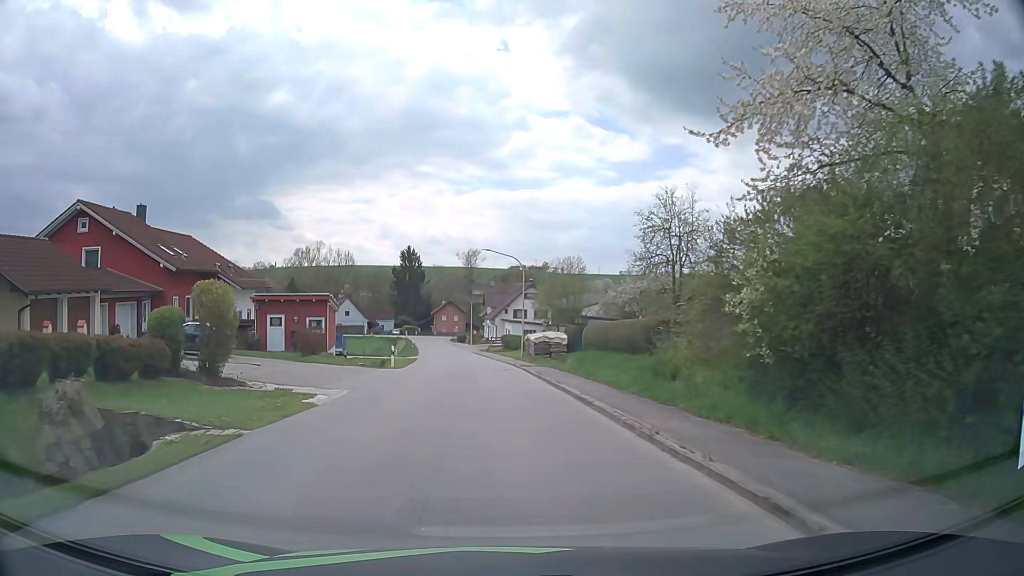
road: tertiary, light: Day
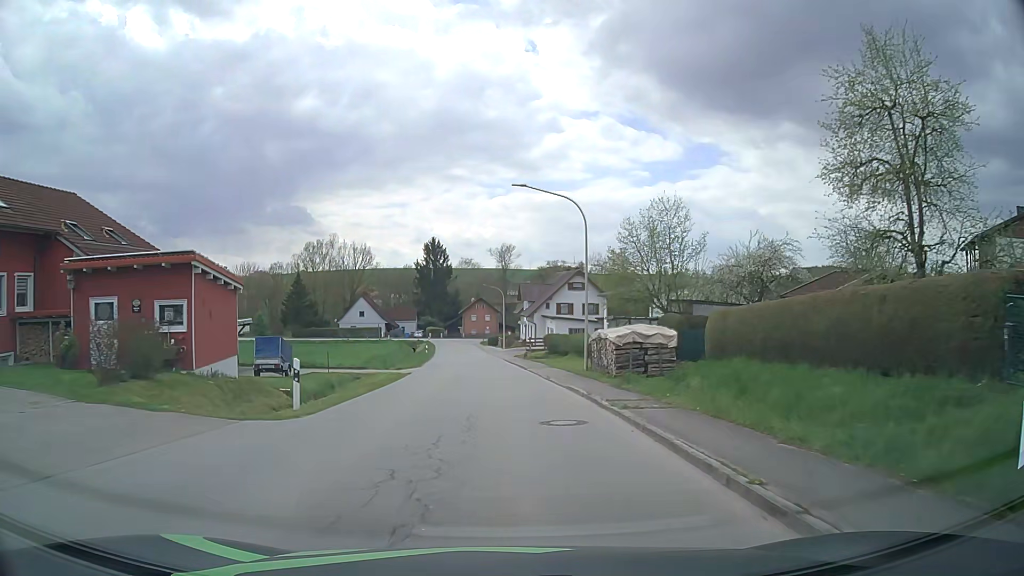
(-0.5, +19.9) m; -3°
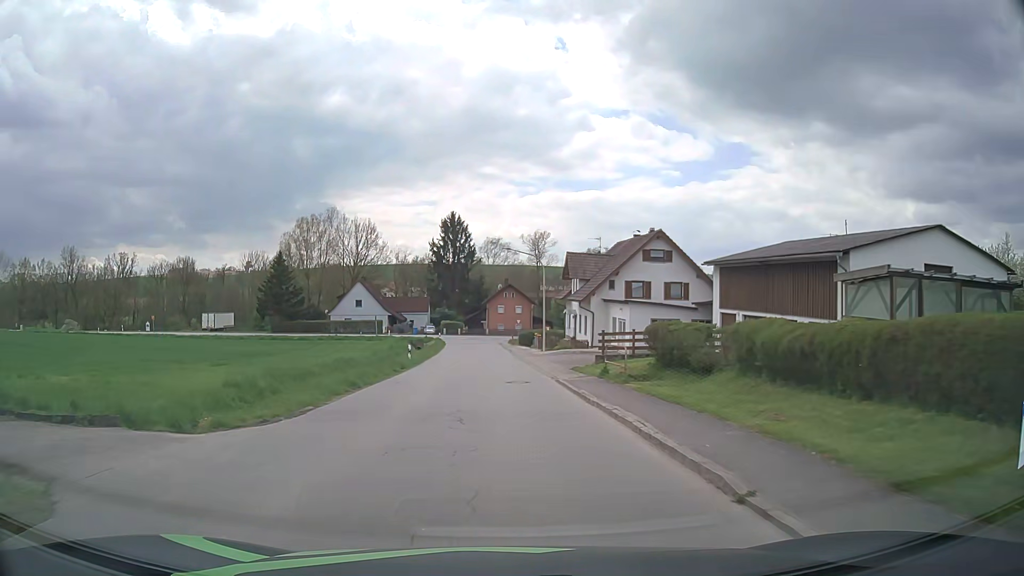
(-0.7, +27.7) m; -3°
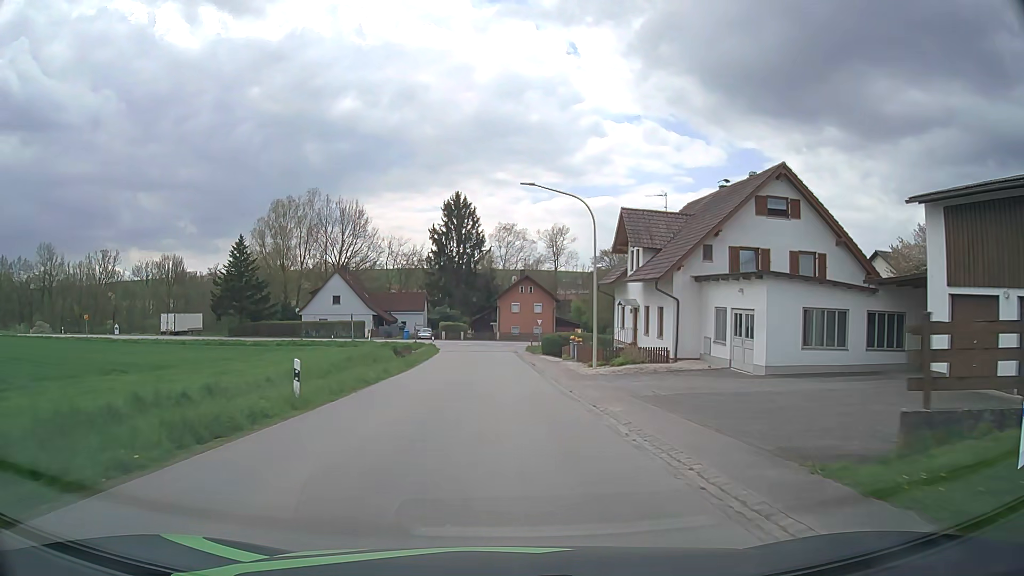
(-0.2, +21.3) m; -1°
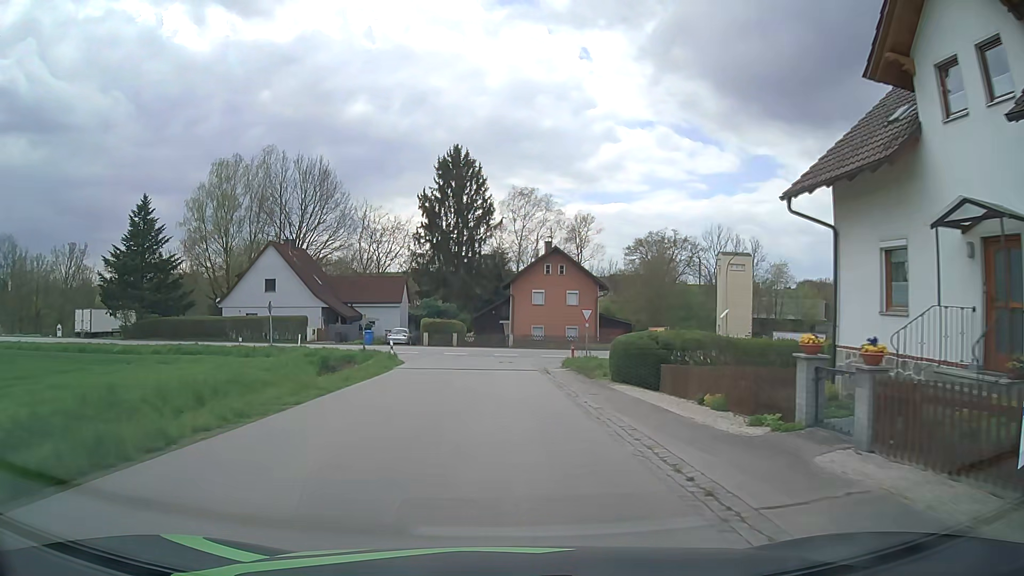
(-0.3, +27.4) m; -2°
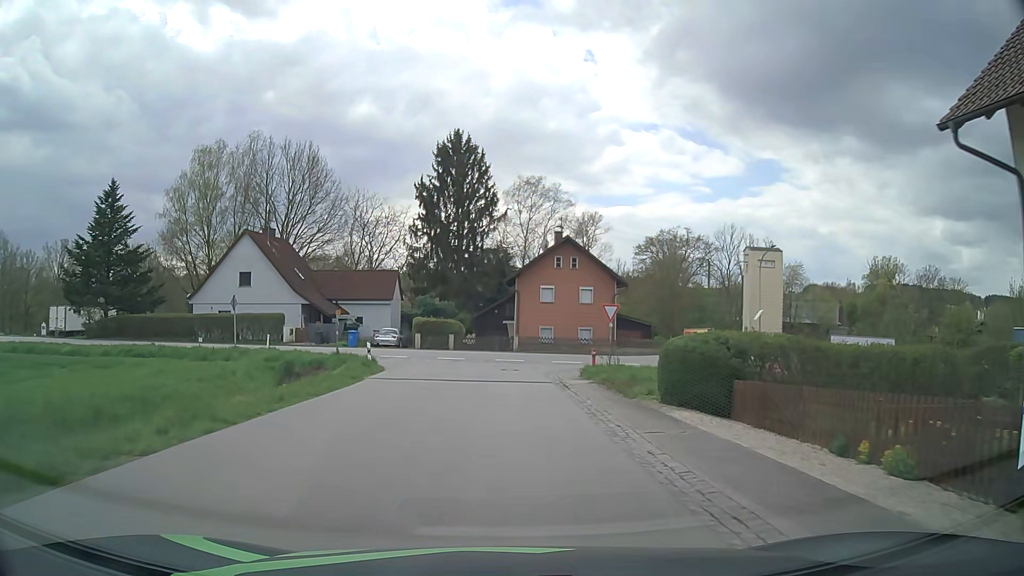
(0.0, +6.3) m; 0°
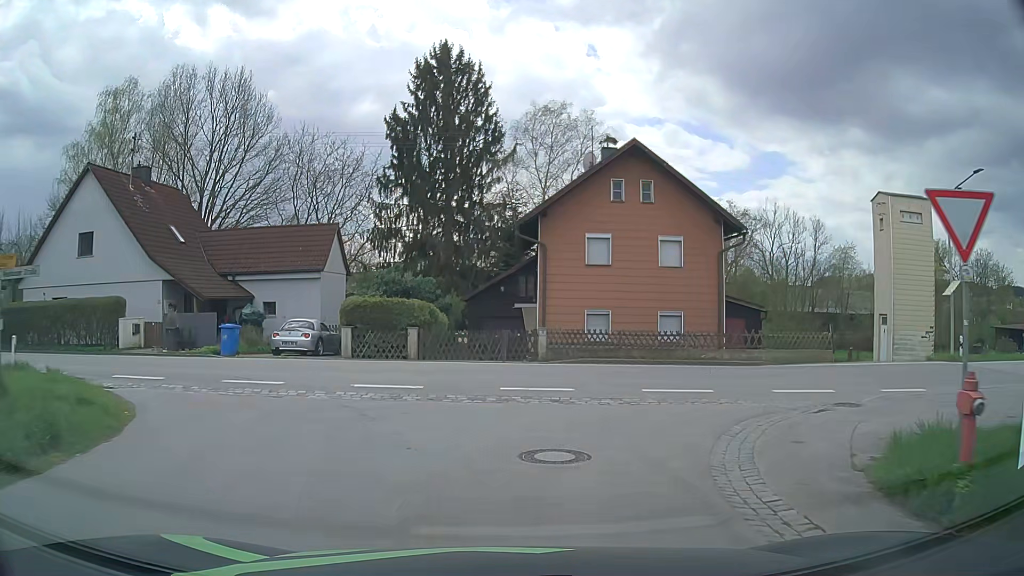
(-0.1, +20.8) m; -1°
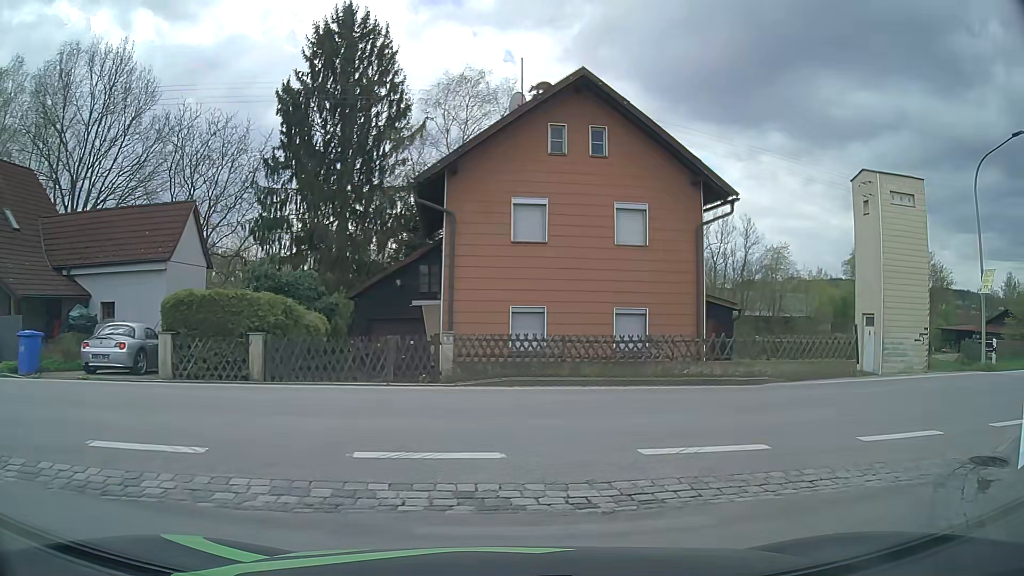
(+0.3, +6.8) m; +8°
